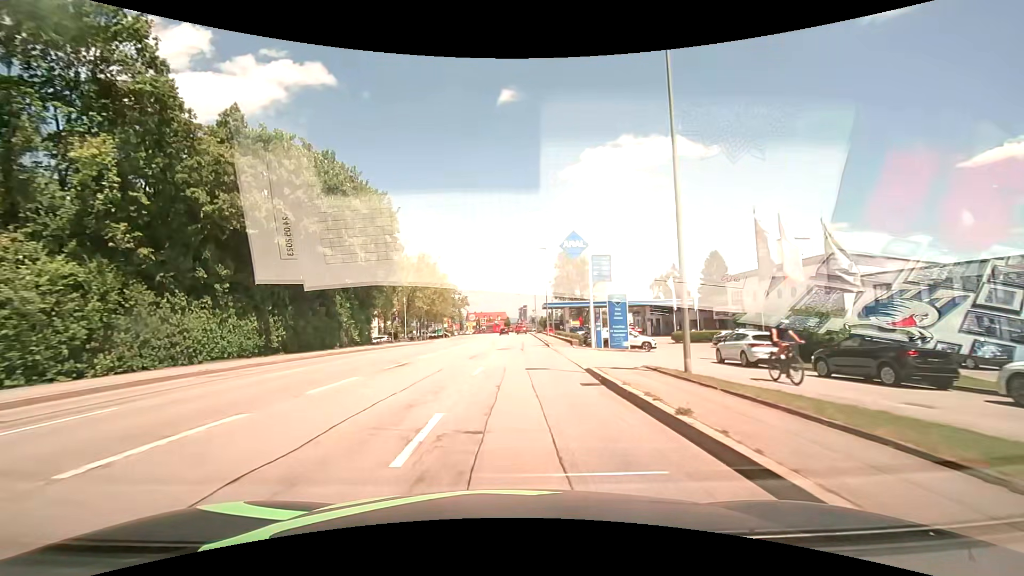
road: tertiary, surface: asphalt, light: Day
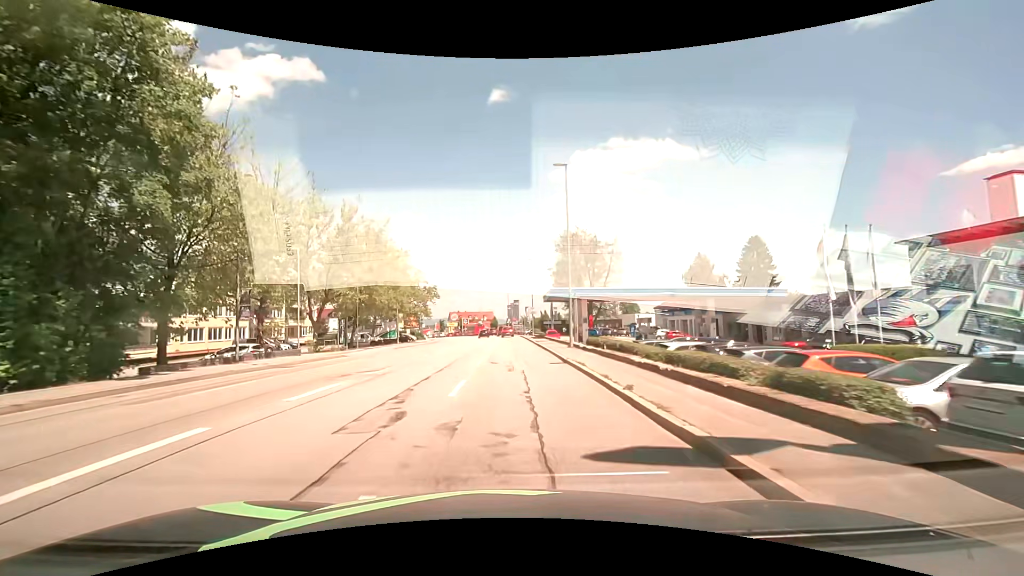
(+0.2, +30.5) m; +1°
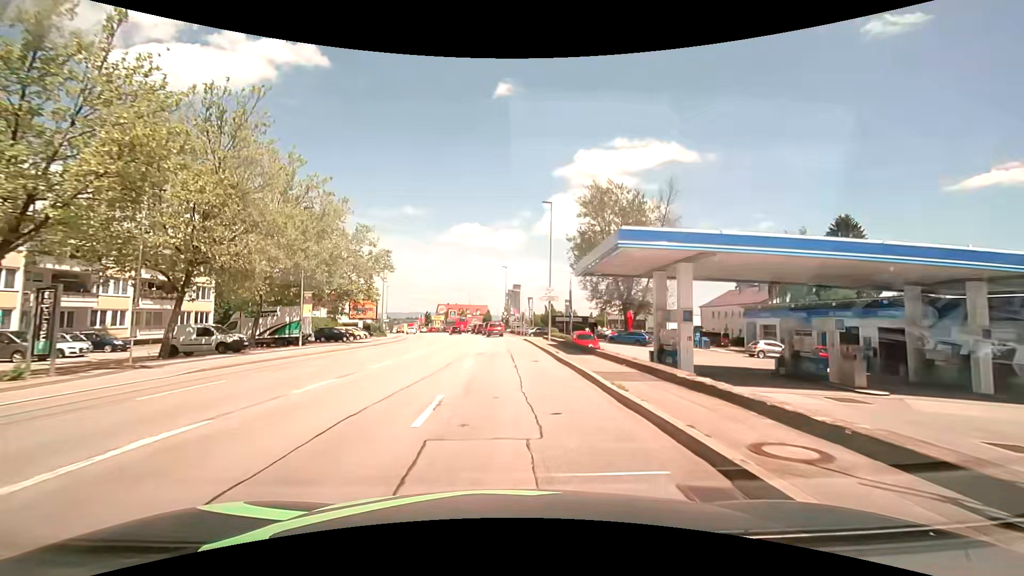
(+0.1, +30.0) m; 0°
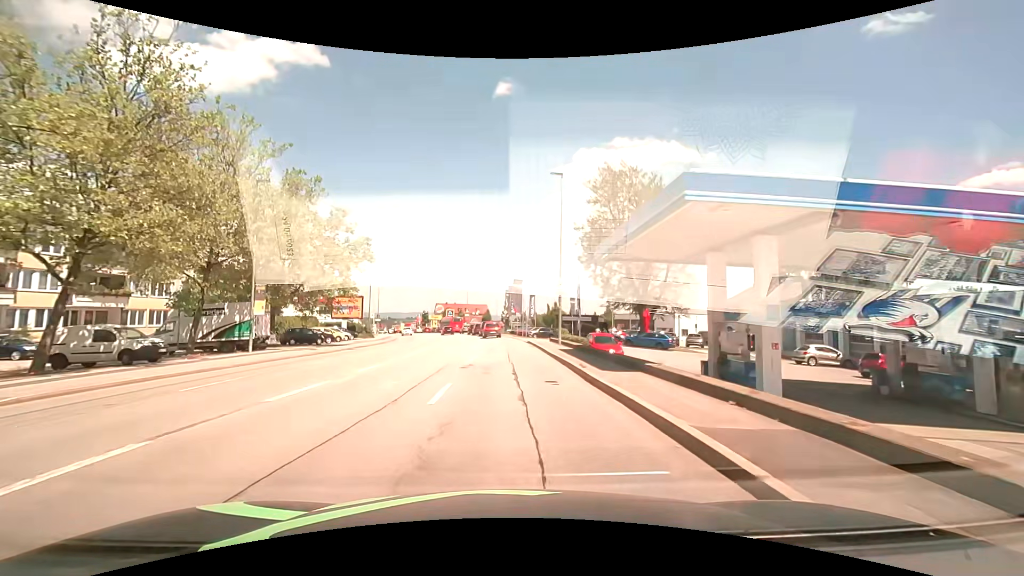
(0.0, +6.9) m; 0°
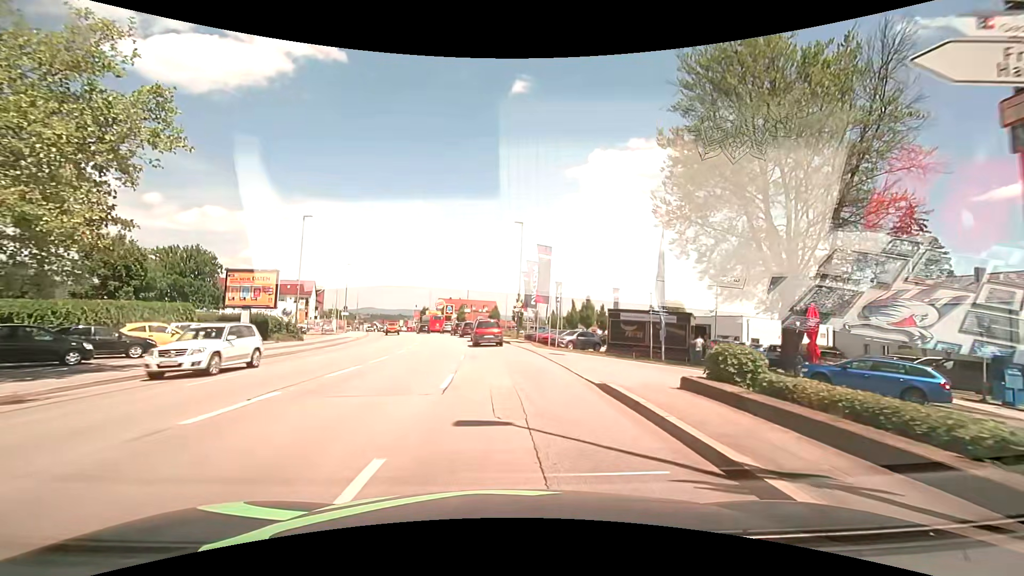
(-0.1, +25.3) m; -1°
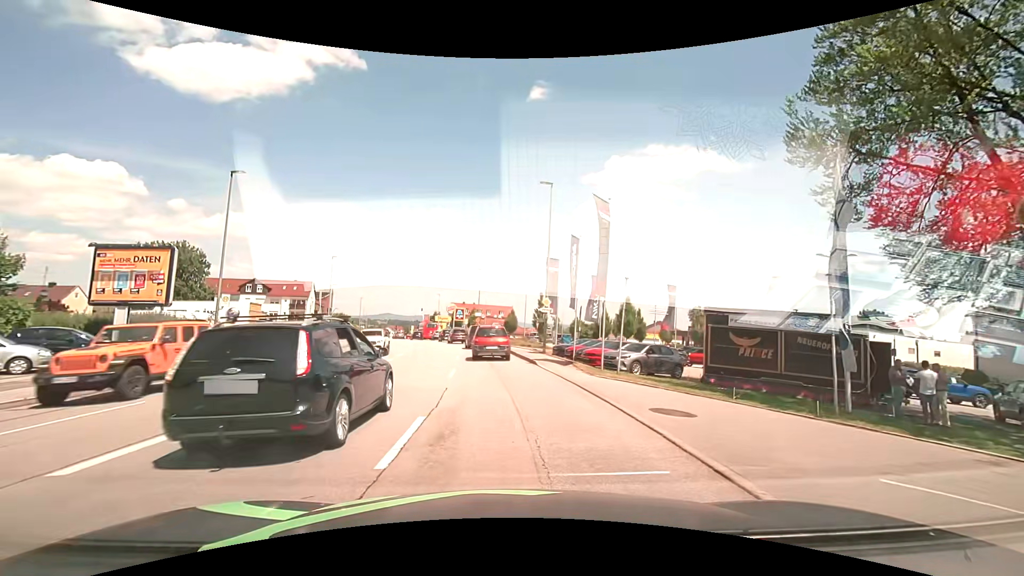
(-0.1, +13.7) m; -3°
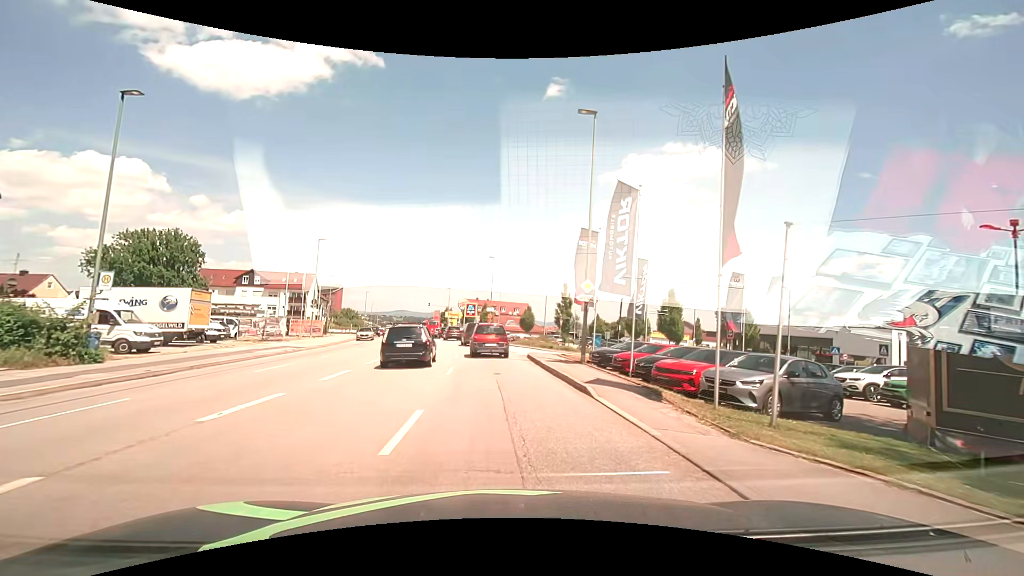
(+0.1, +9.8) m; -1°
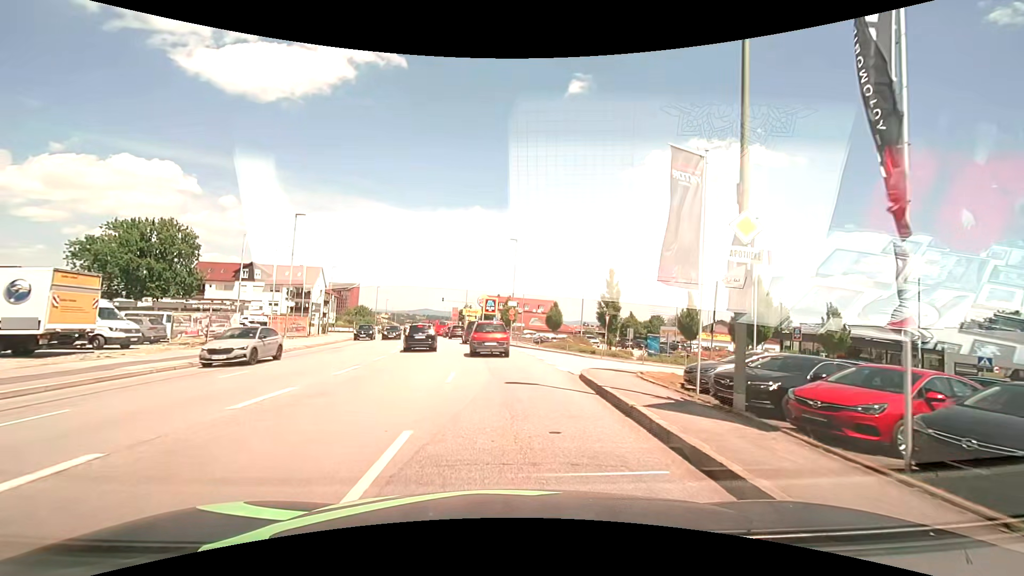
(-0.1, +11.4) m; -2°
